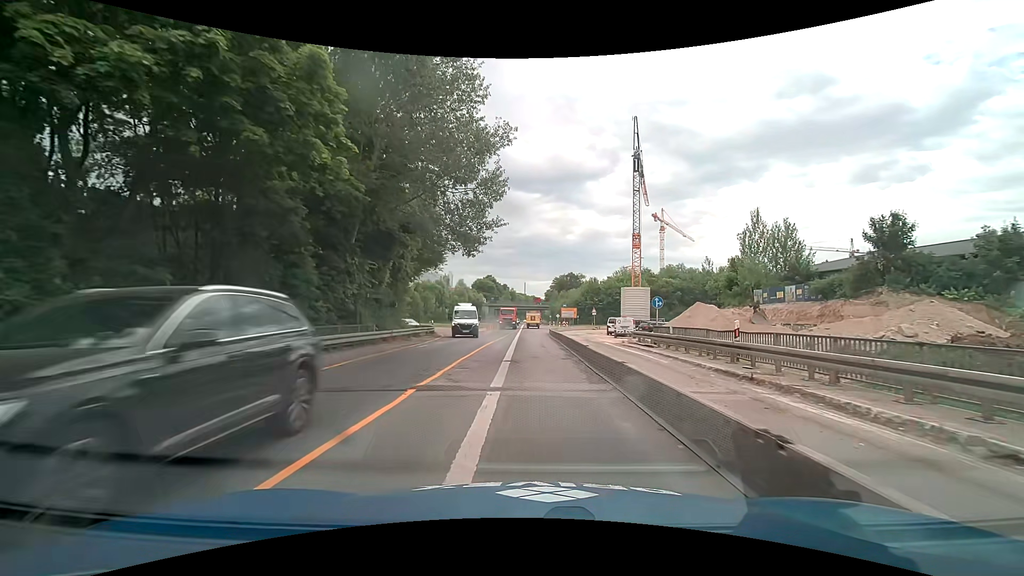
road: trunk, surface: asphalt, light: Day
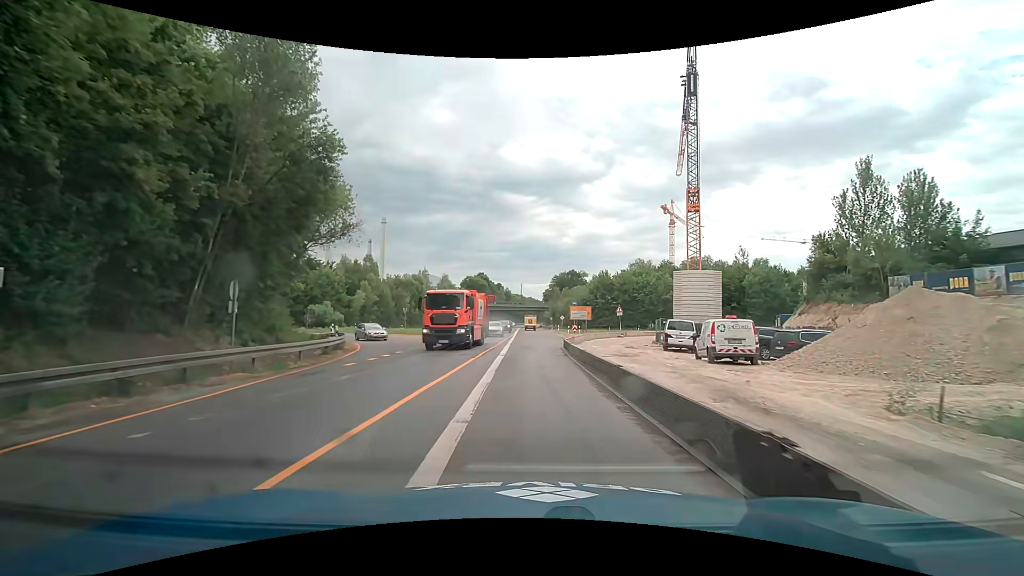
(0.0, +24.3) m; 0°
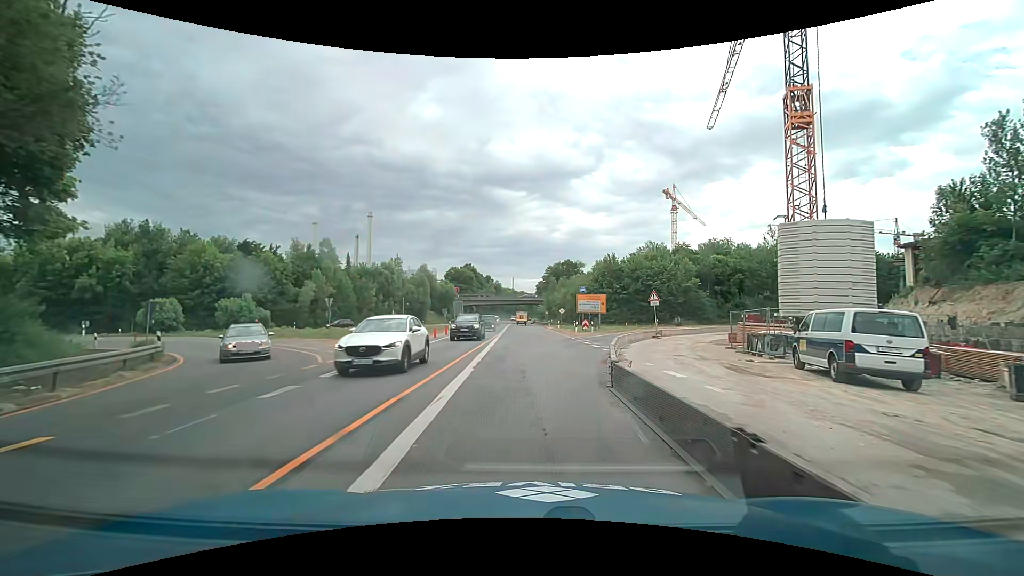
(+0.1, +18.0) m; +1°
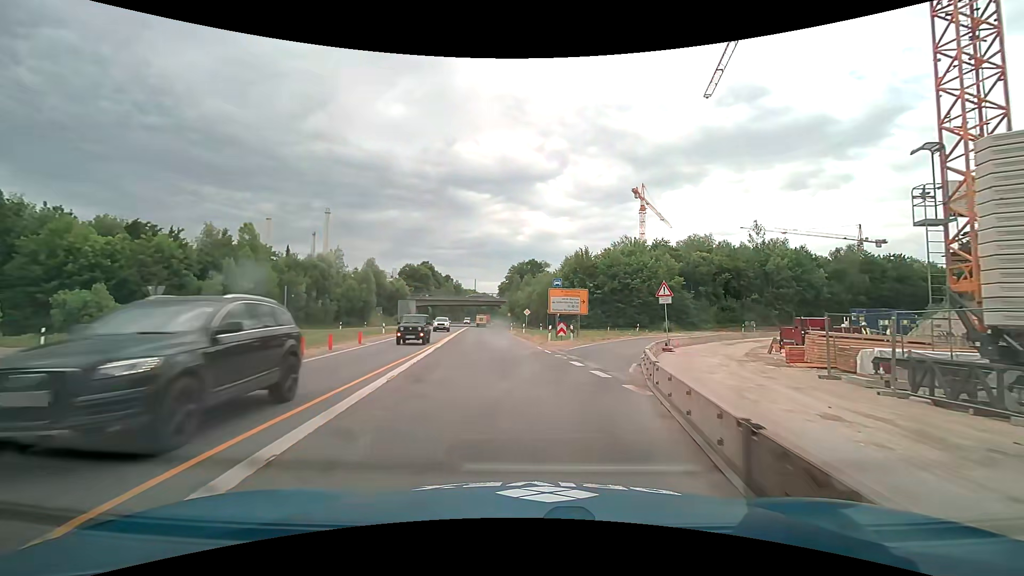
(+0.4, +12.1) m; +4°
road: trunk_link
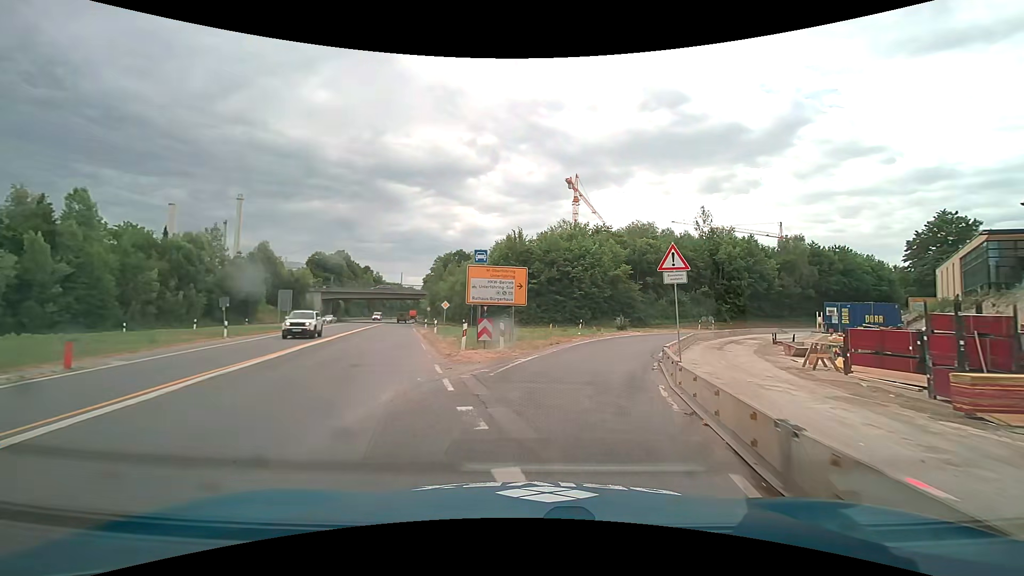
(+0.8, +12.3) m; +8°
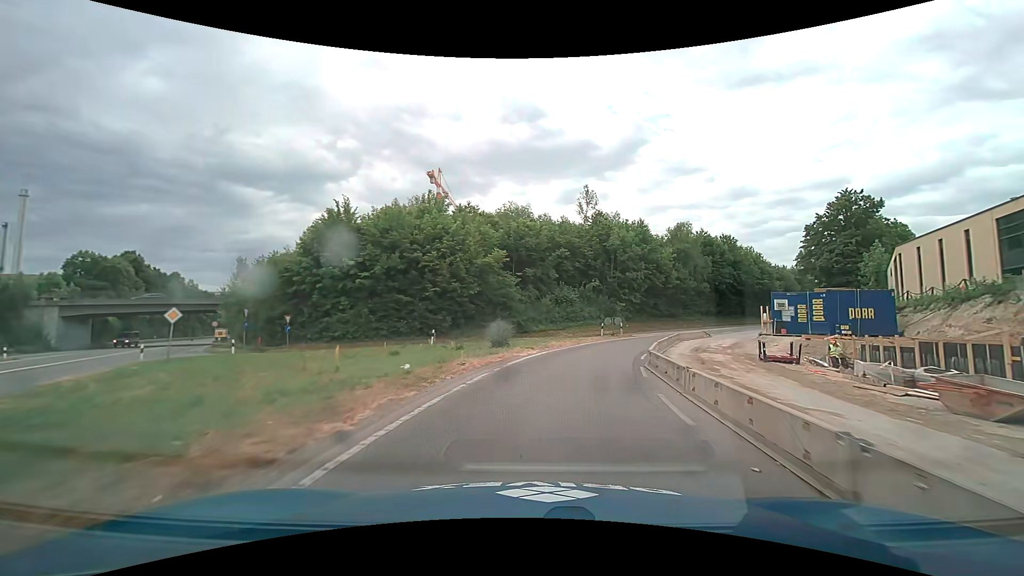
(+2.5, +18.9) m; +15°
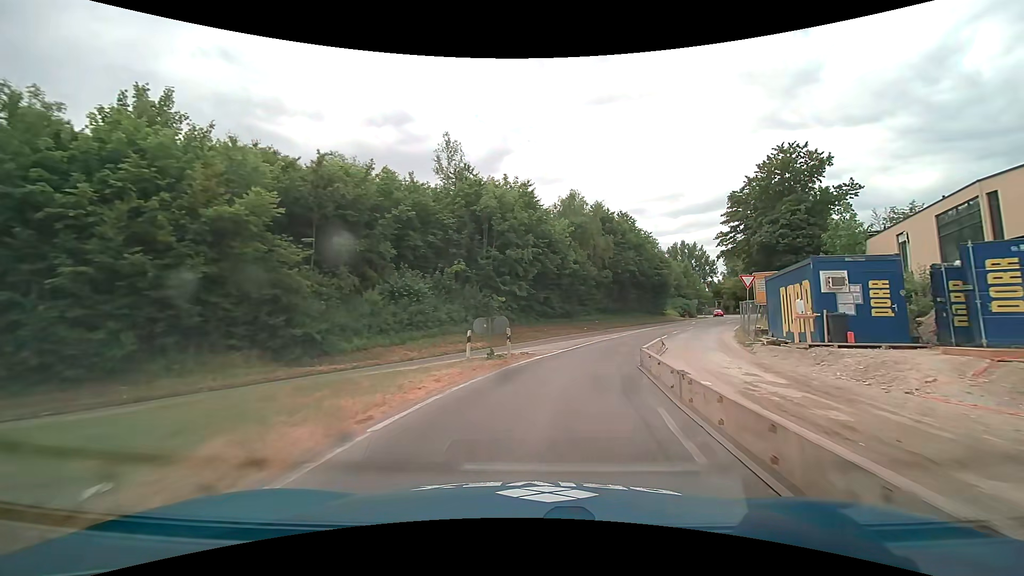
(+2.7, +20.6) m; +14°
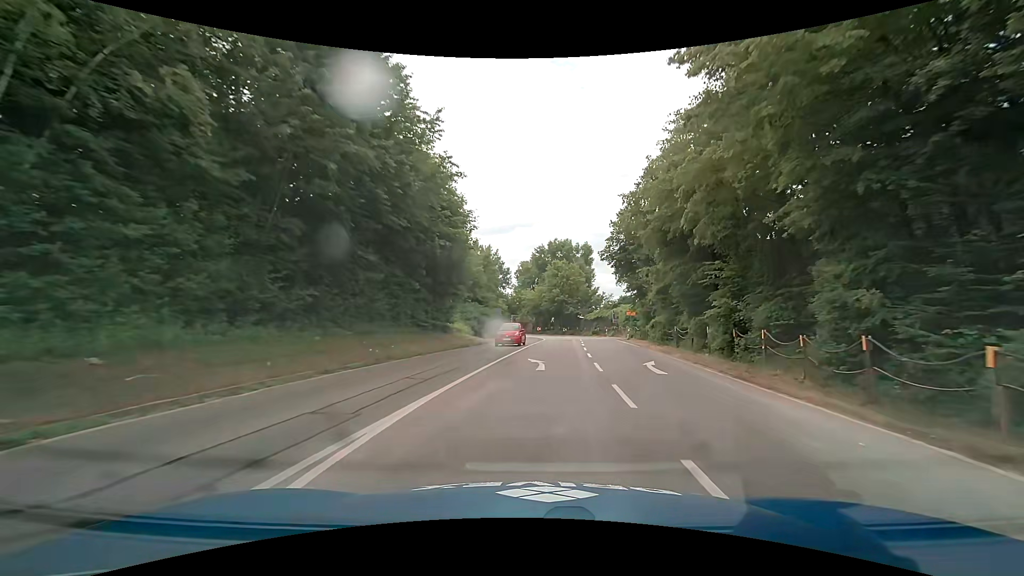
(+9.4, +38.4) m; +25°
(0, +10) (+1, +20) (+2, +30) (+2, +40) (+3, +50) (+4, +60) (+3, +70) (+1, +80) (-3, +89) (-9, +97) m
